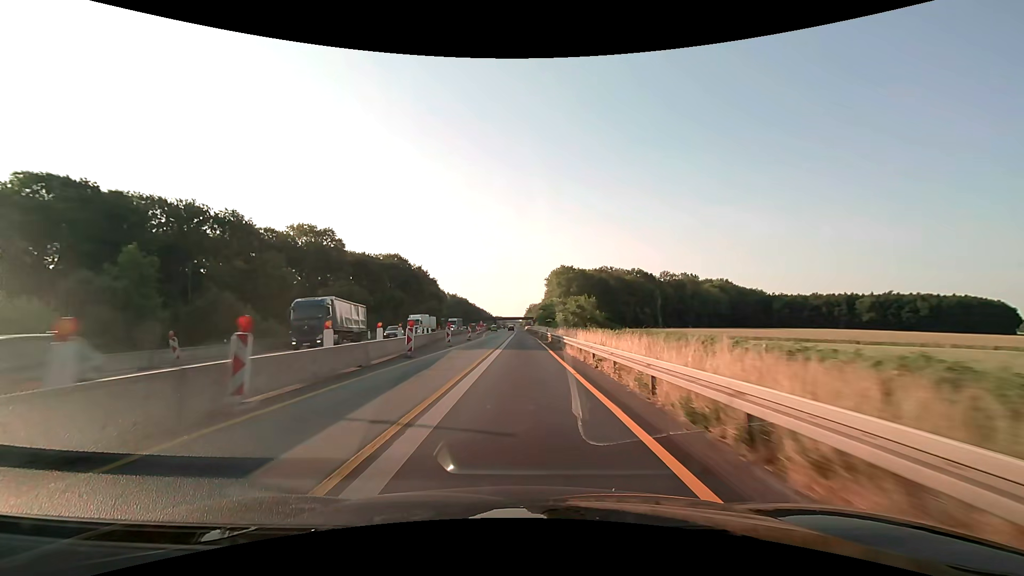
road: motorway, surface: asphalt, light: Day
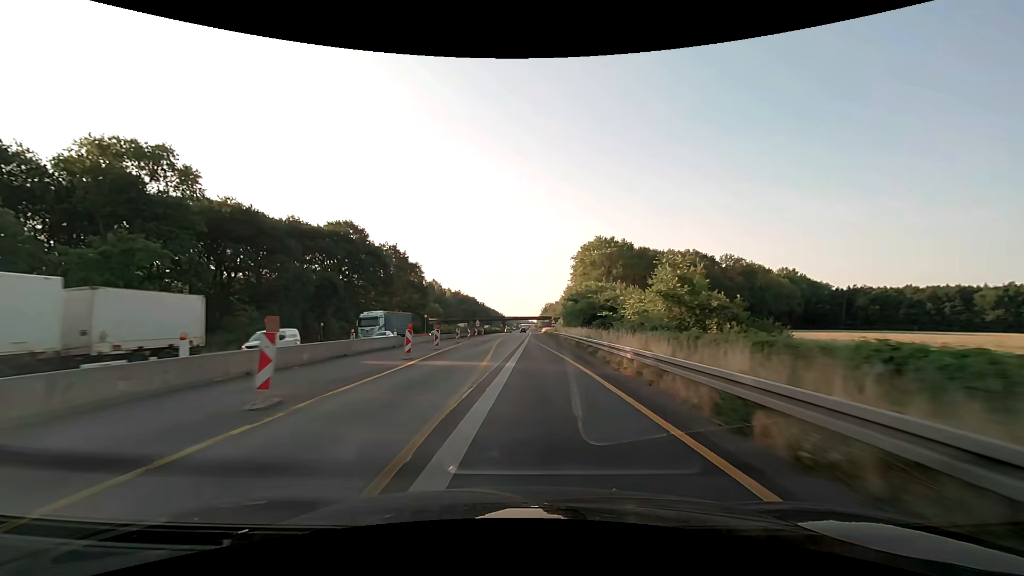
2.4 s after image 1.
(-0.5, +50.7) m; -2°
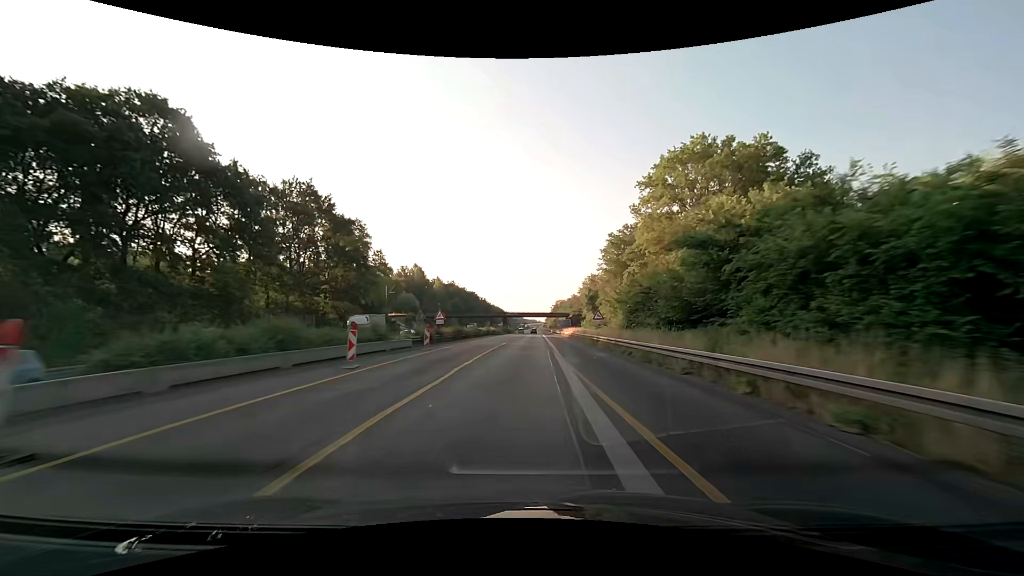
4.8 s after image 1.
(-0.5, +54.5) m; -1°
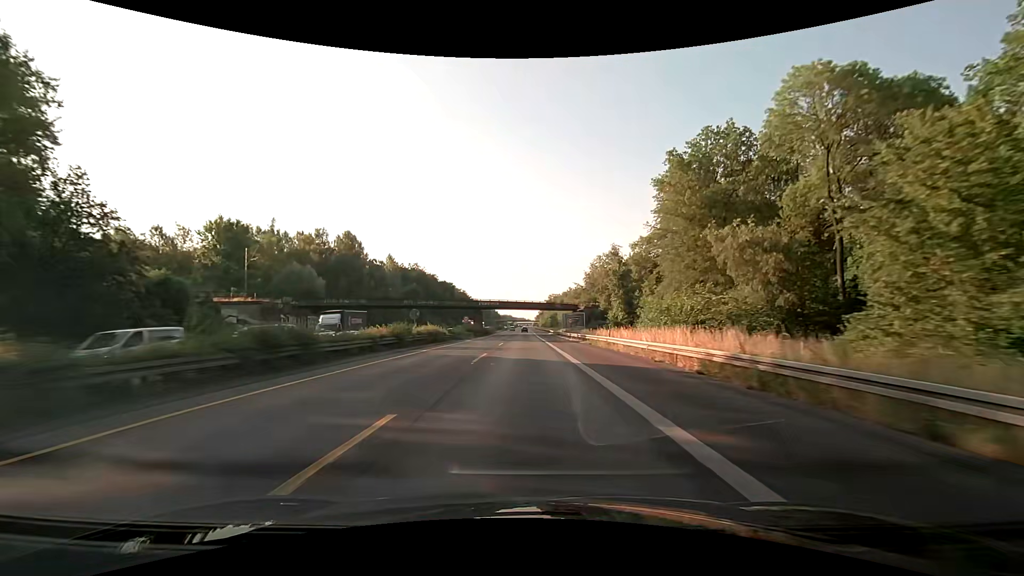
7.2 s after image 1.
(+0.7, +58.6) m; +1°
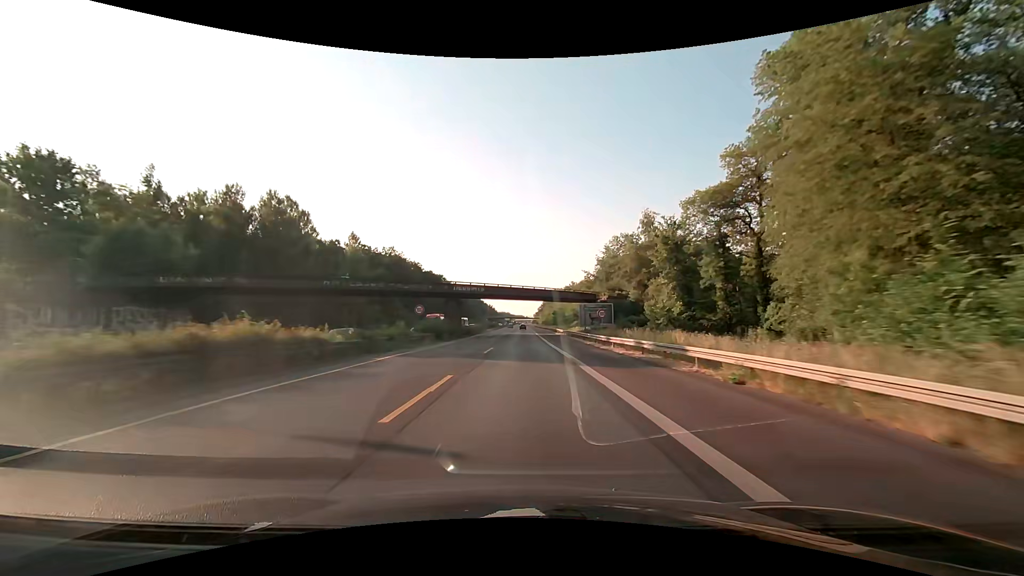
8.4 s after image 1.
(0.0, +30.4) m; 0°
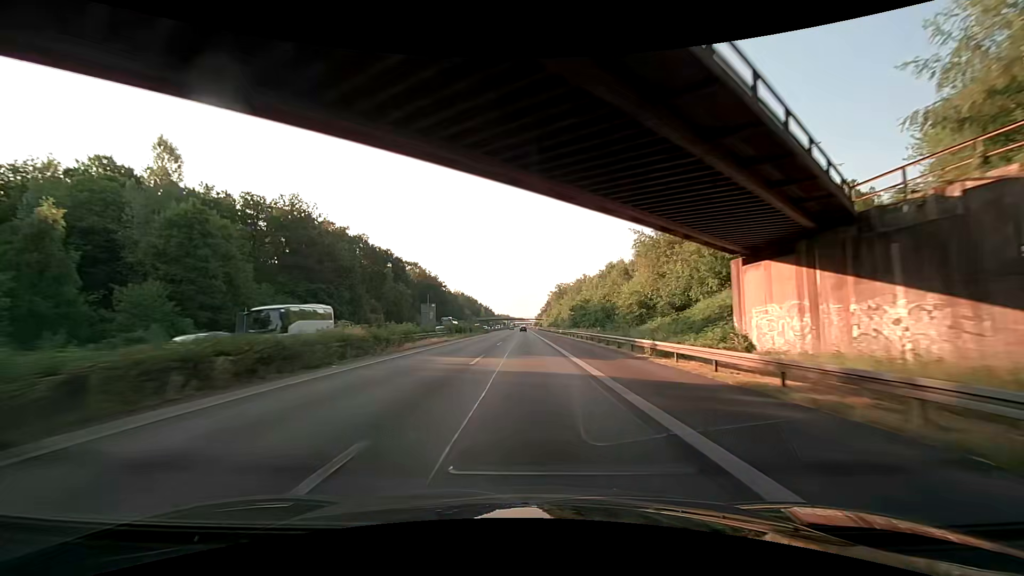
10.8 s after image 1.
(0.0, +61.8) m; 0°
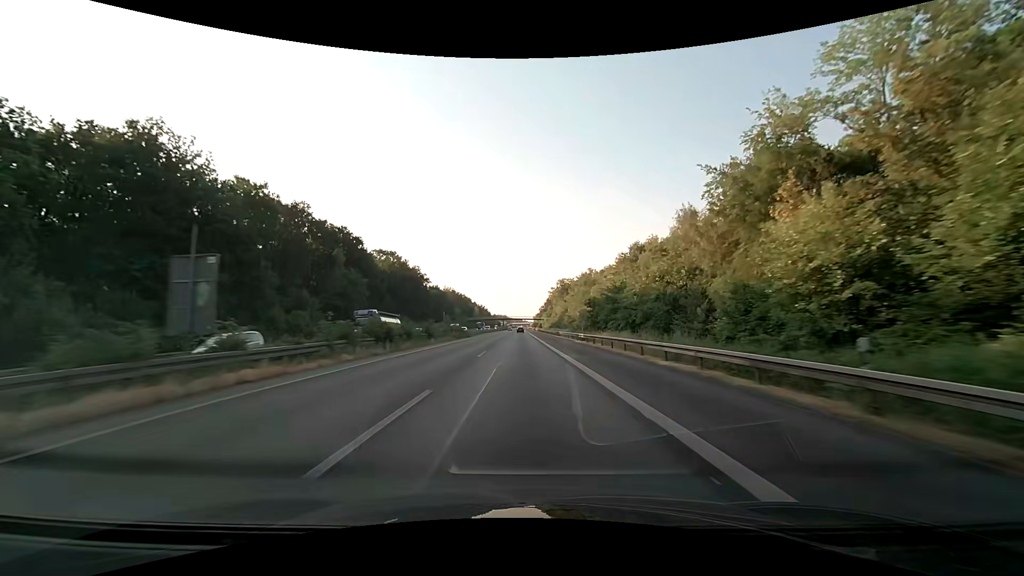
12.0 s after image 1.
(-0.2, +31.4) m; 0°
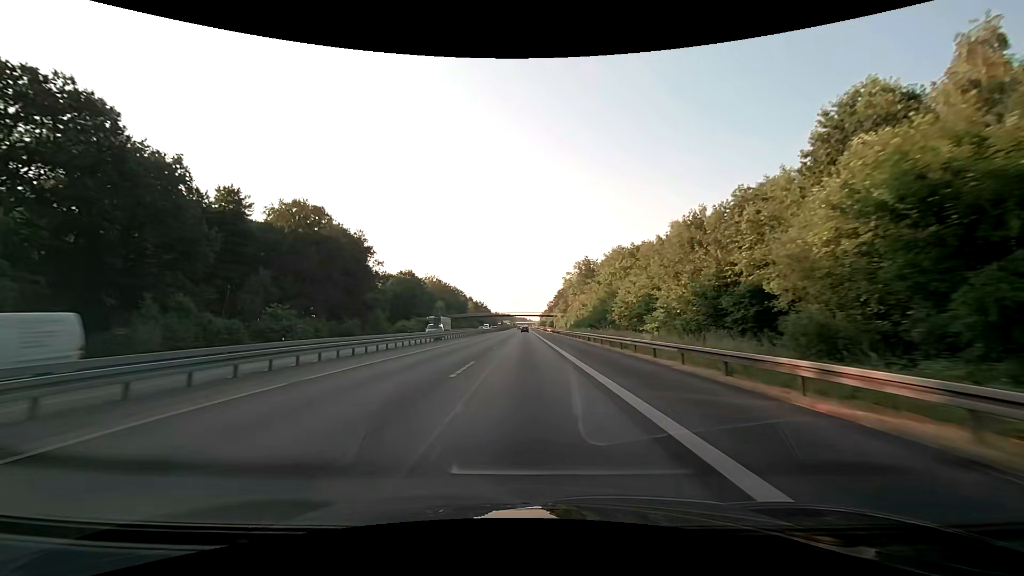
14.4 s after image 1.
(-0.4, +63.5) m; -1°
(0, +10) (0, +20) (0, +30) (0, +40) (0, +50) (0, +60) (0, +70) (0, +80) (0, +90) (0, +100) m
